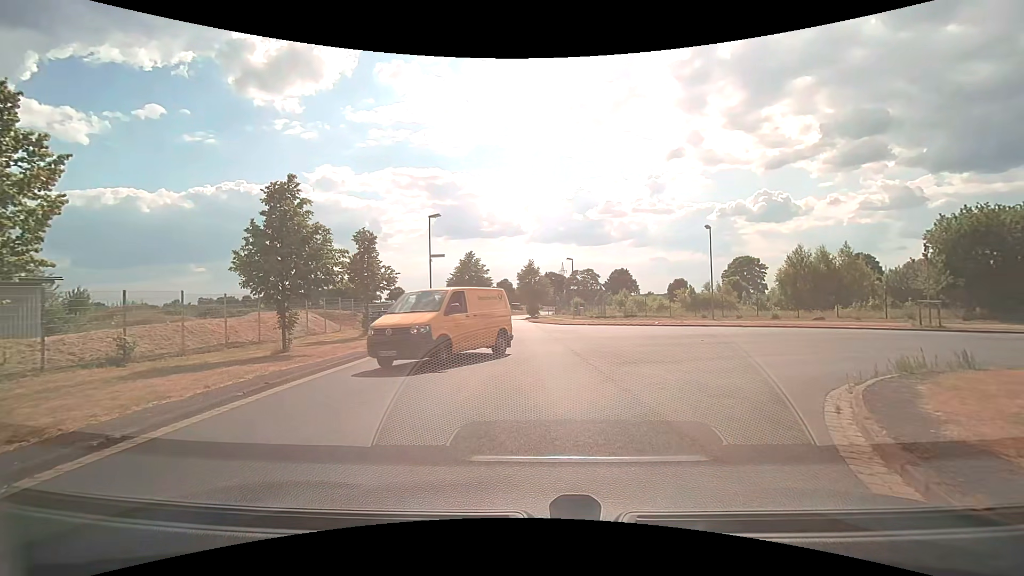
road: residential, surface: asphalt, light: Day
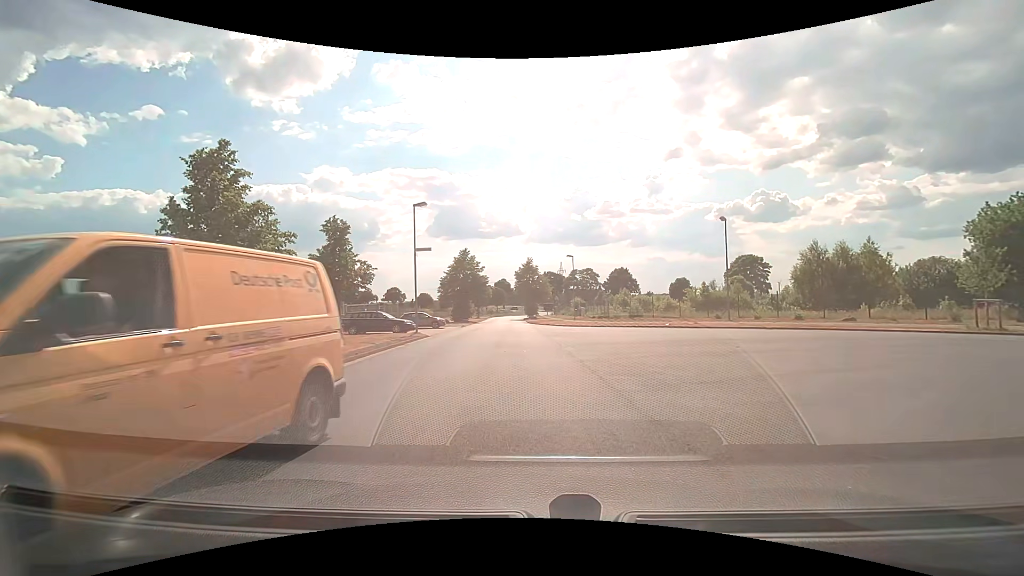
(0.0, +3.7) m; +1°
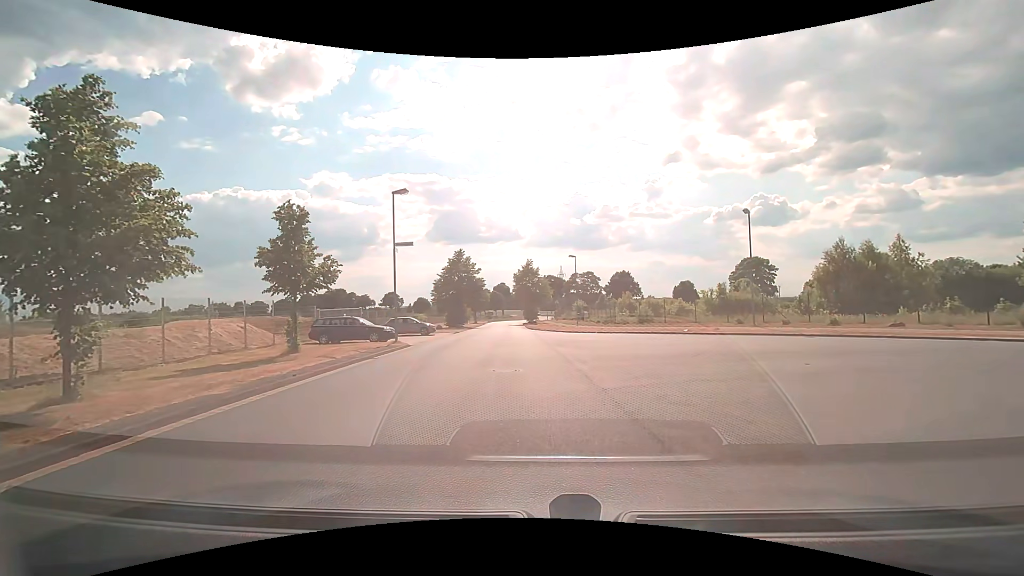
(0.0, +4.4) m; 0°
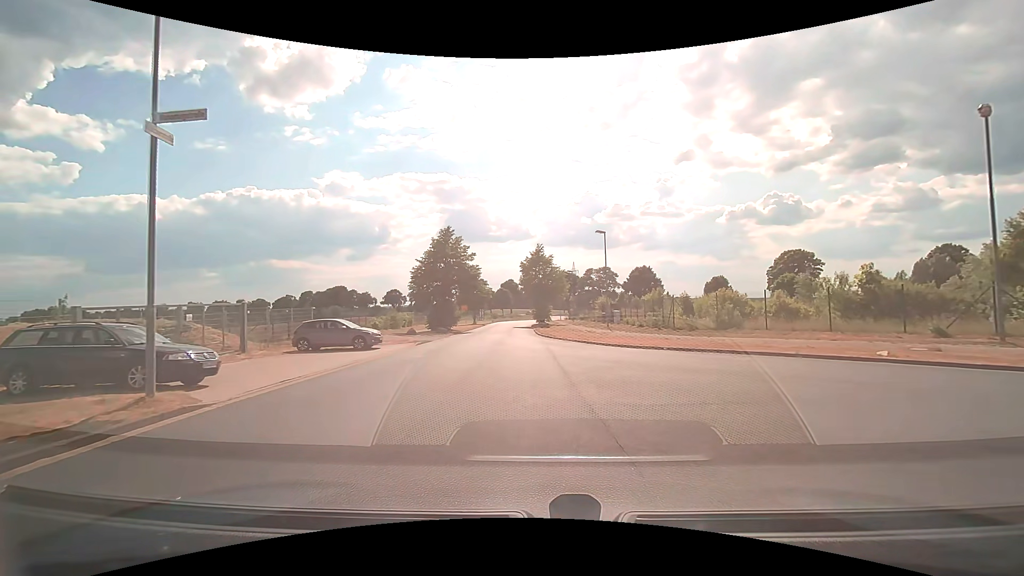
(-0.2, +16.8) m; -1°
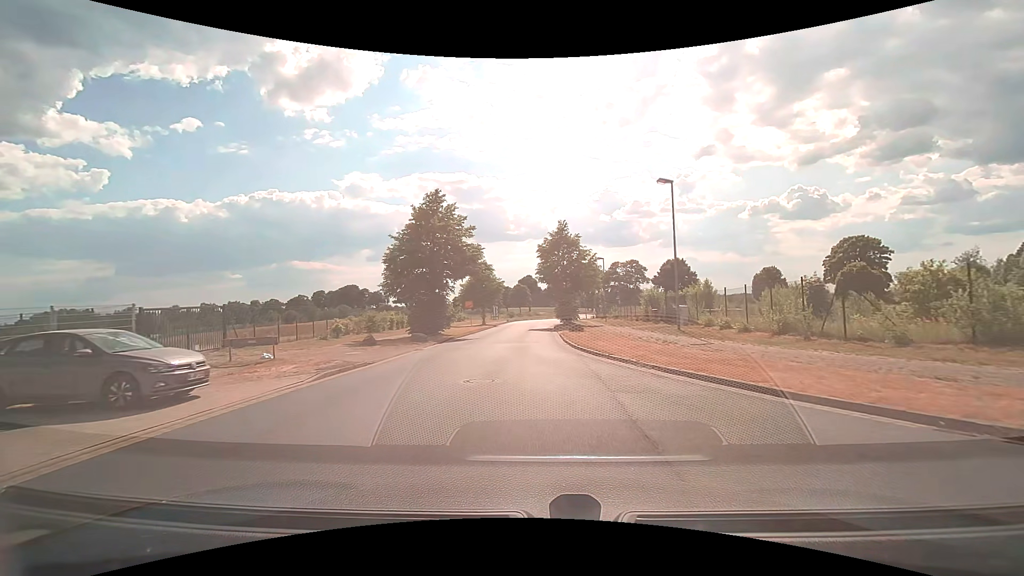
(-0.3, +14.6) m; -2°
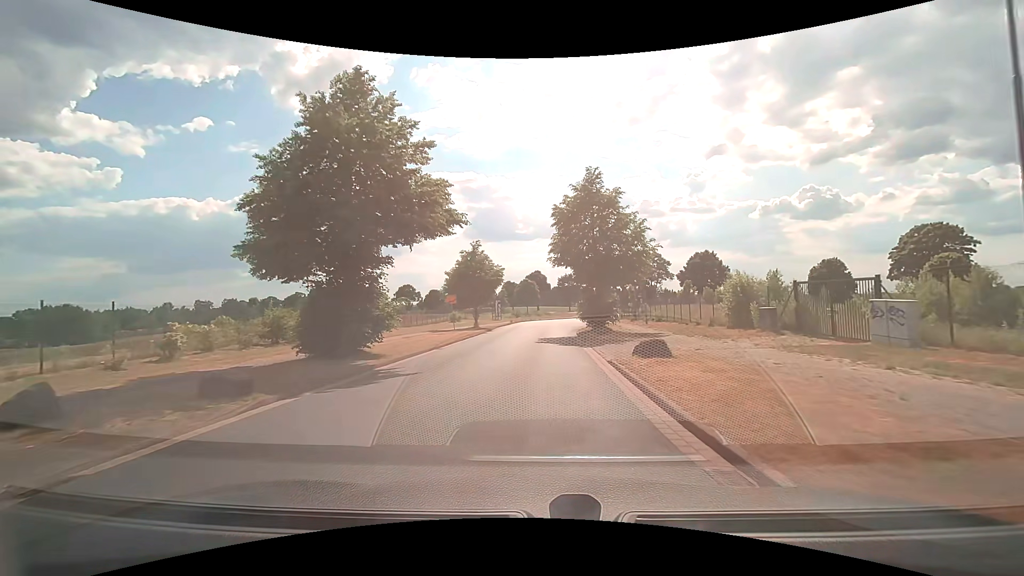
(-0.3, +17.4) m; -1°
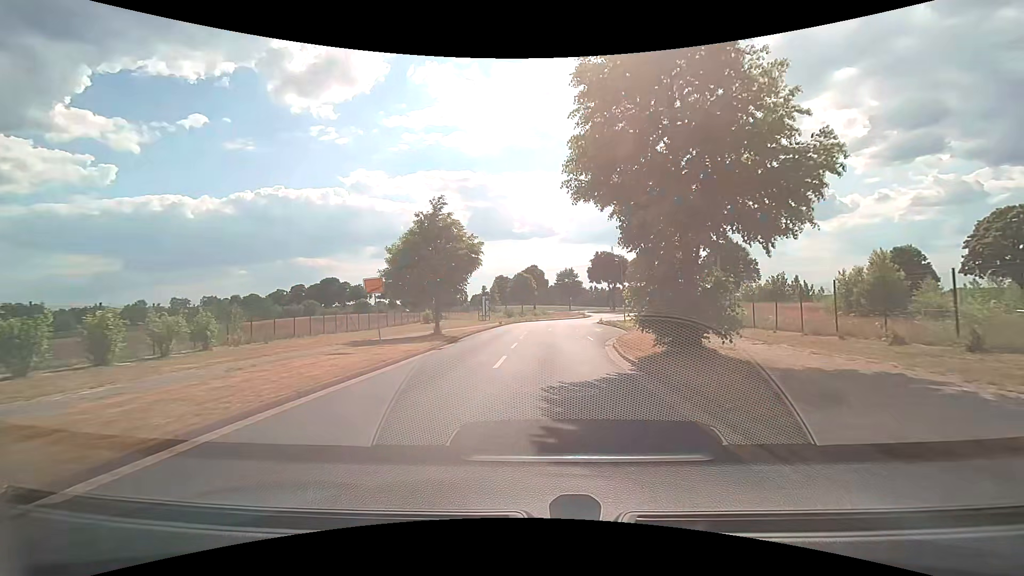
(+0.1, +17.8) m; +1°
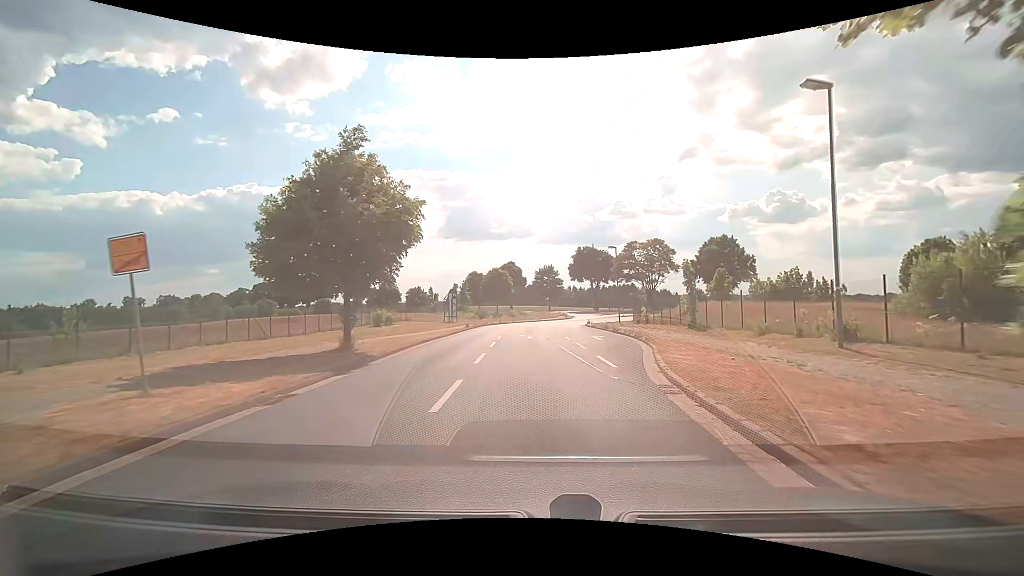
(+0.1, +11.5) m; +2°
(0, +10) (+2, +20) (+3, +30) (+4, +40) (+4, +50) (+4, +60) (+7, +69) (+12, +78) (+20, +83) (+30, +85) m
